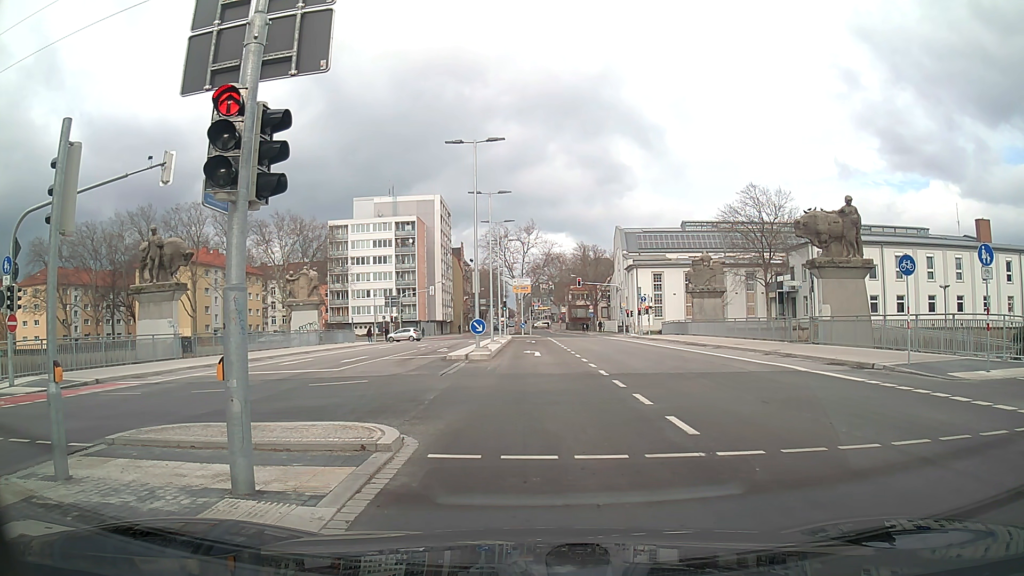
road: secondary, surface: asphalt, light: Day
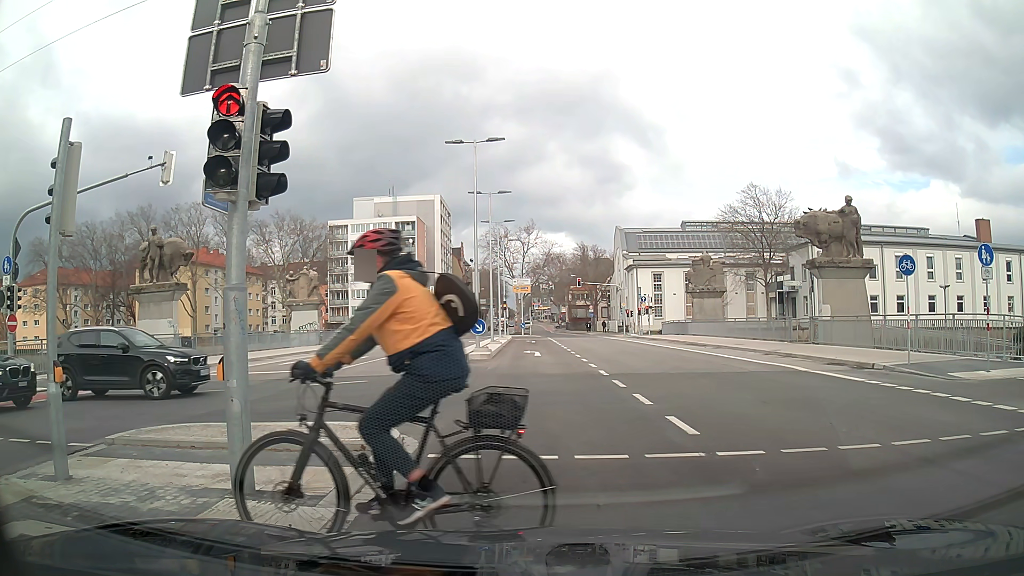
(0.0, 0.0) m; 0°
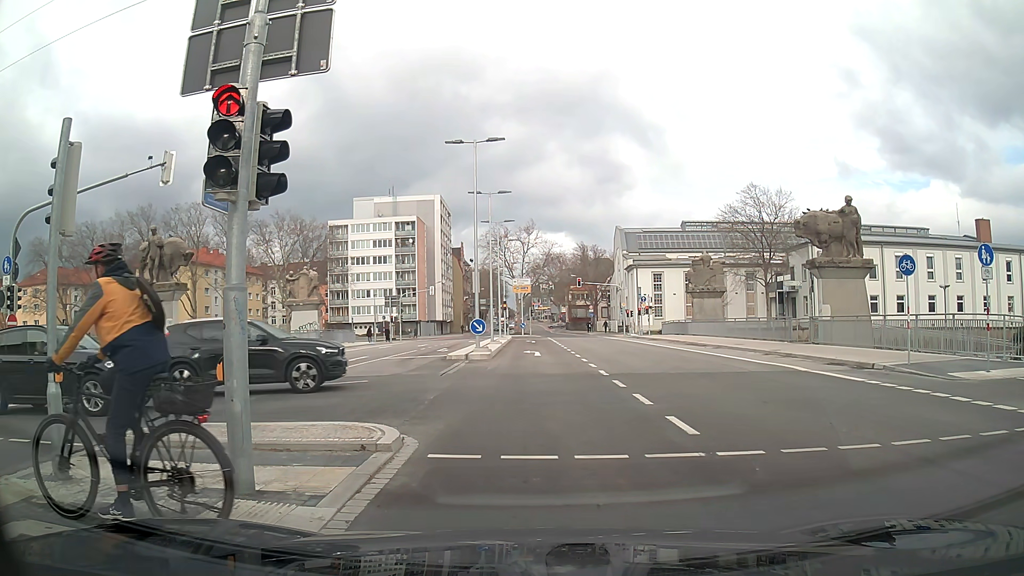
(0.0, 0.0) m; 0°
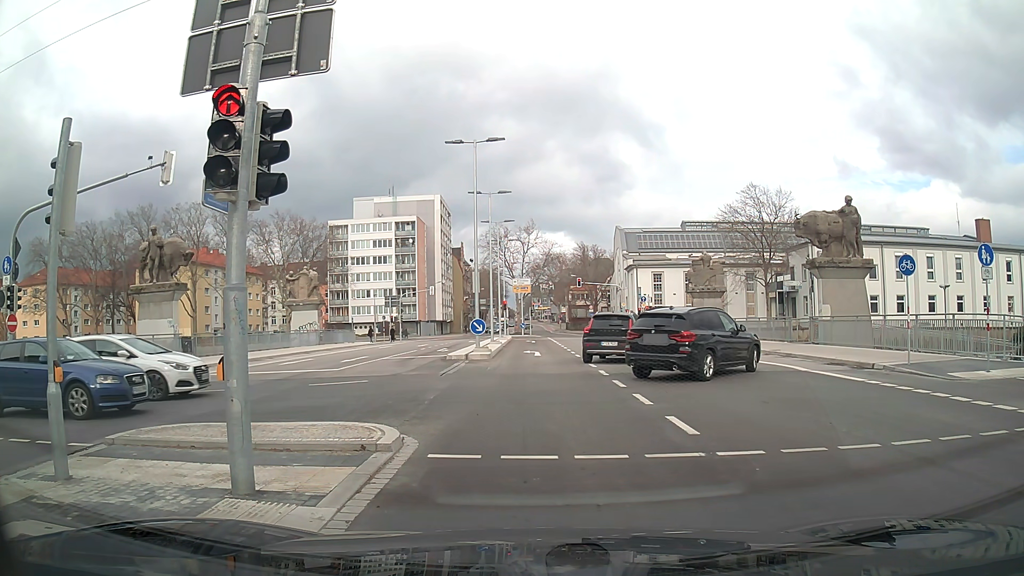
(0.0, 0.0) m; 0°
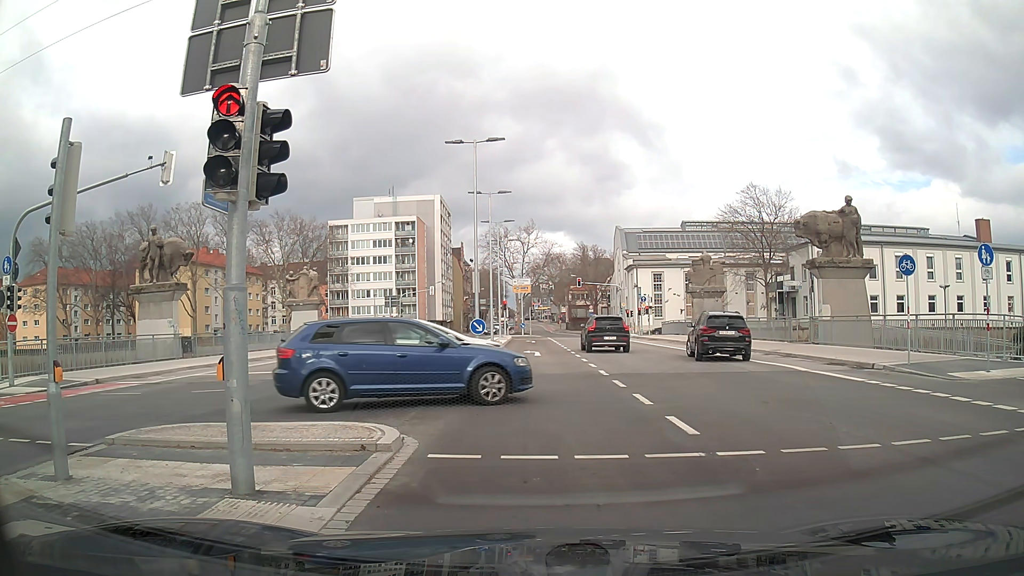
(0.0, 0.0) m; 0°
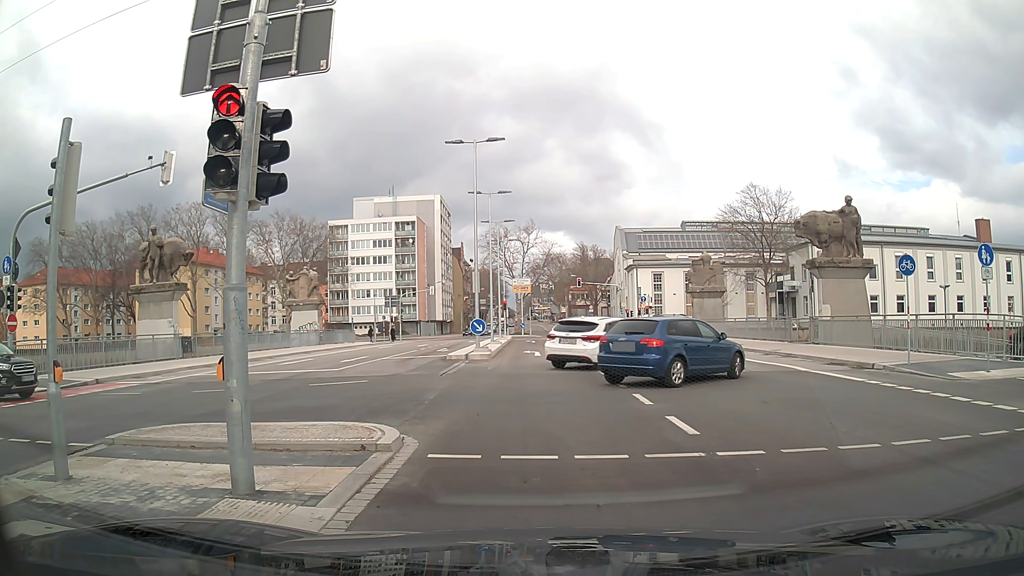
(0.0, 0.0) m; 0°
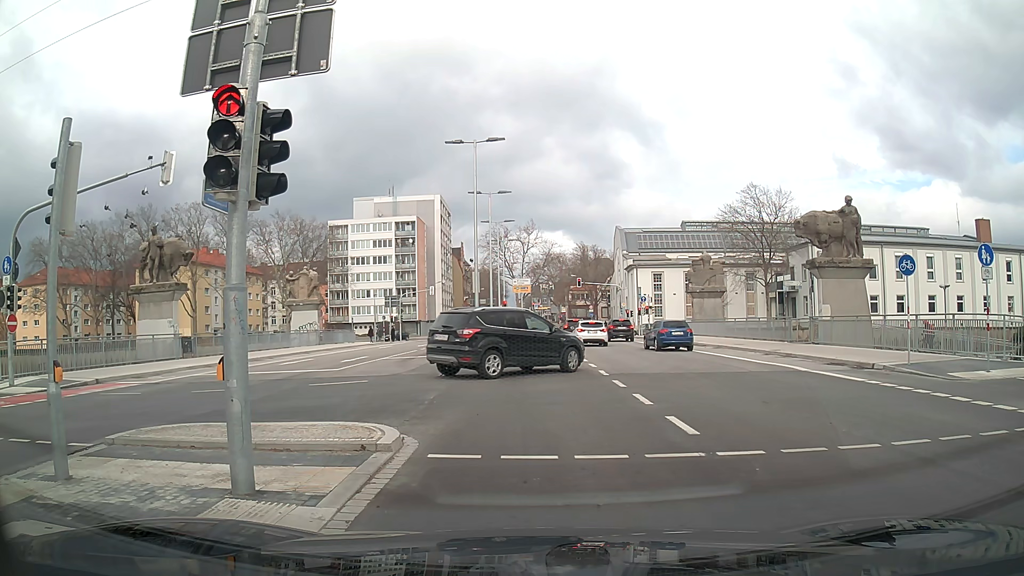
(0.0, 0.0) m; 0°
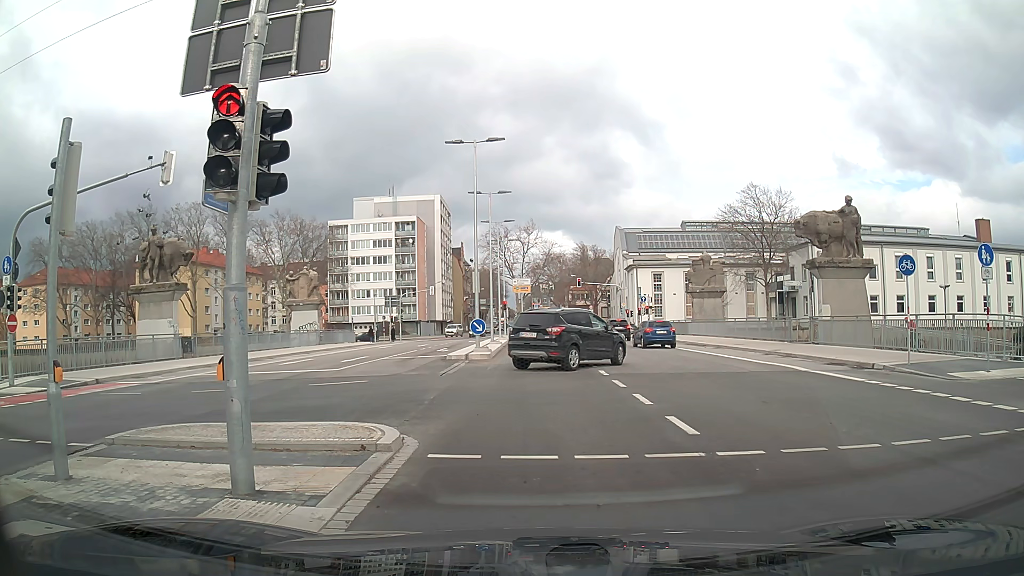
(0.0, 0.0) m; 0°
(0, +10) (0, +20) (0, +30) (-1, +40) (-1, +50) (-1, +60) (-6, +69) (-14, +73) (-24, +74) (-34, +74) m
